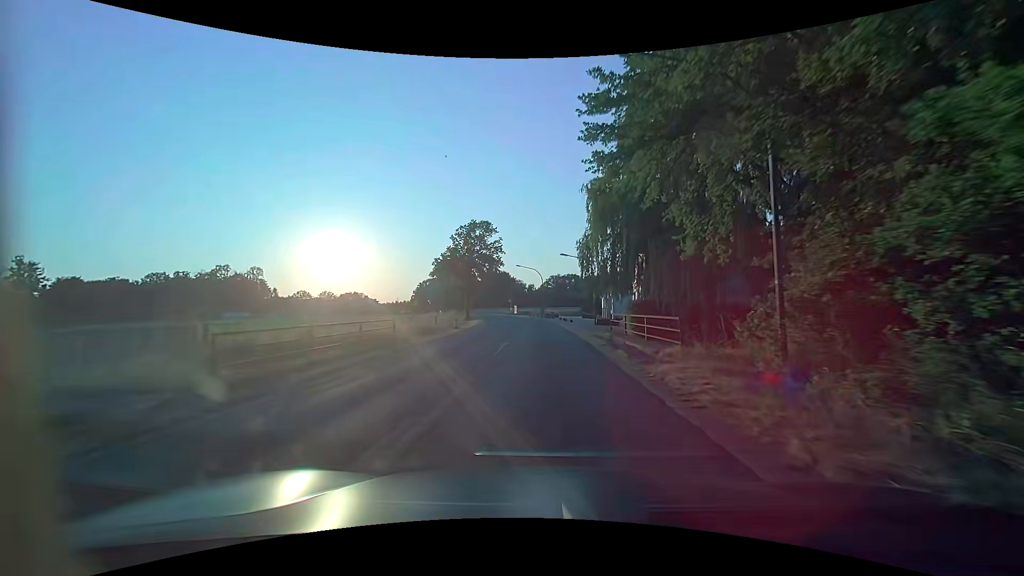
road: secondary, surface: asphalt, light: Day
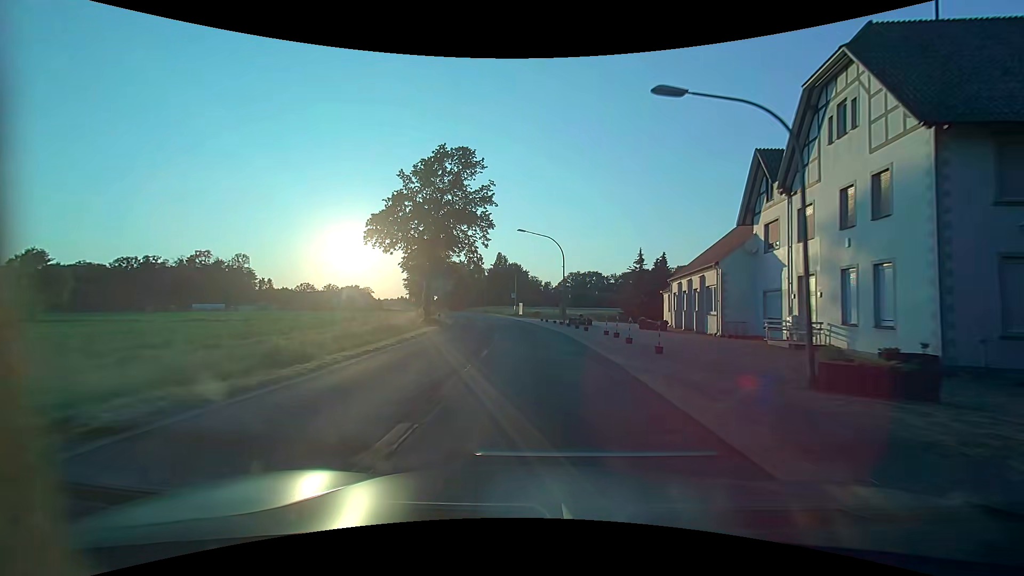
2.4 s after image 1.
(-0.1, +32.8) m; -1°
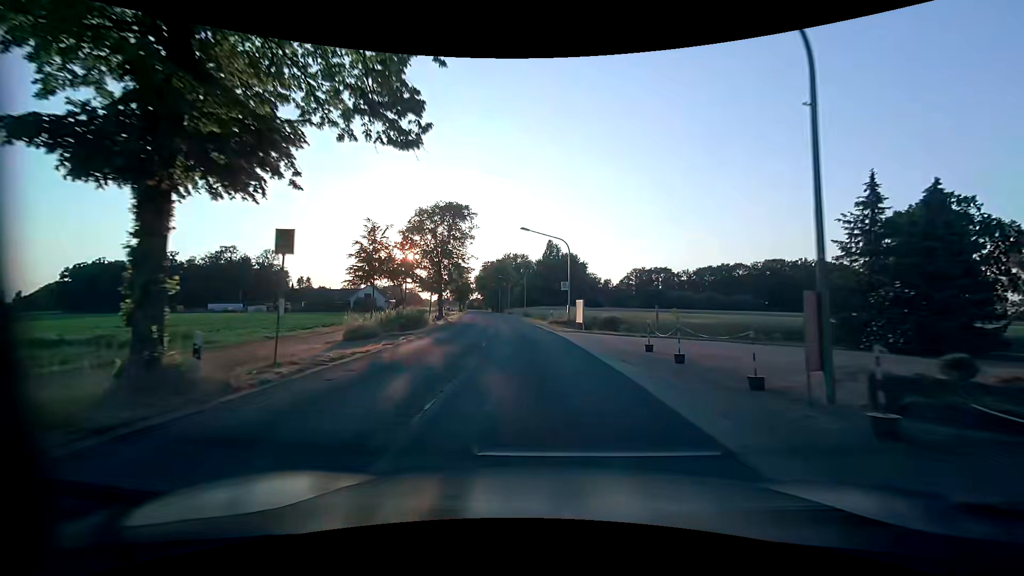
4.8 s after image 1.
(-1.5, +32.8) m; -6°
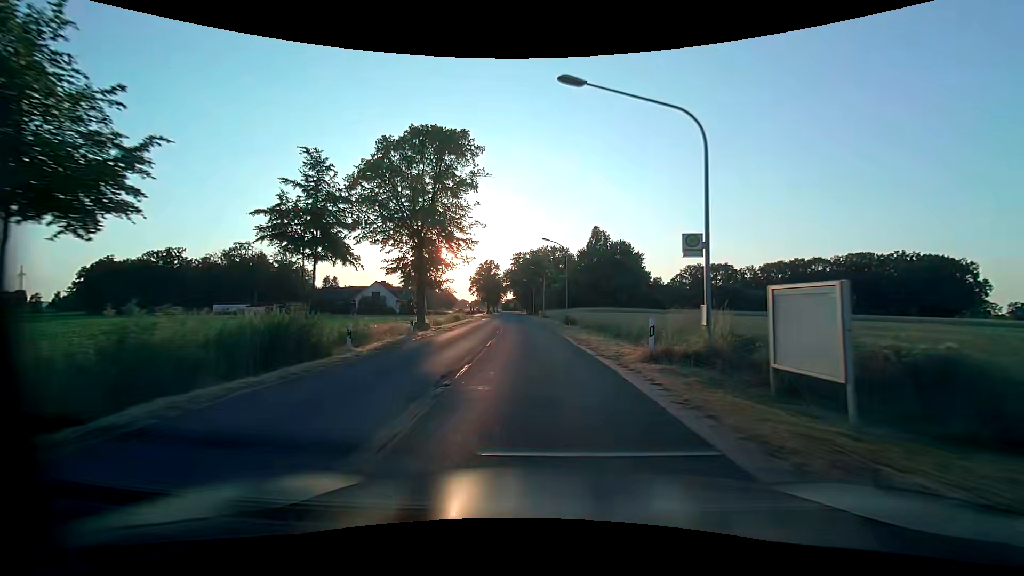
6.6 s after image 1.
(-1.0, +24.6) m; -5°
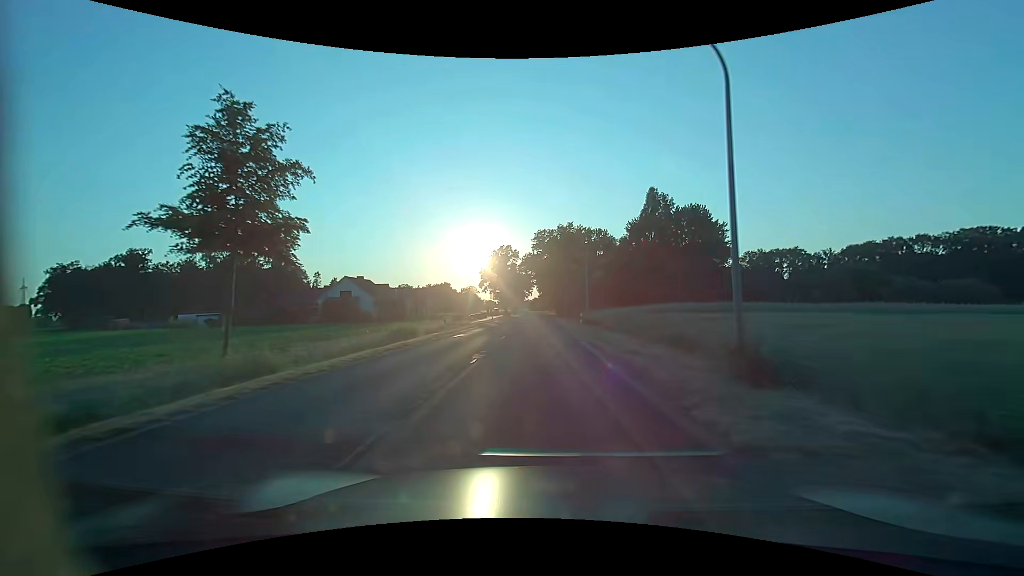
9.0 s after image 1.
(-0.9, +32.9) m; -3°
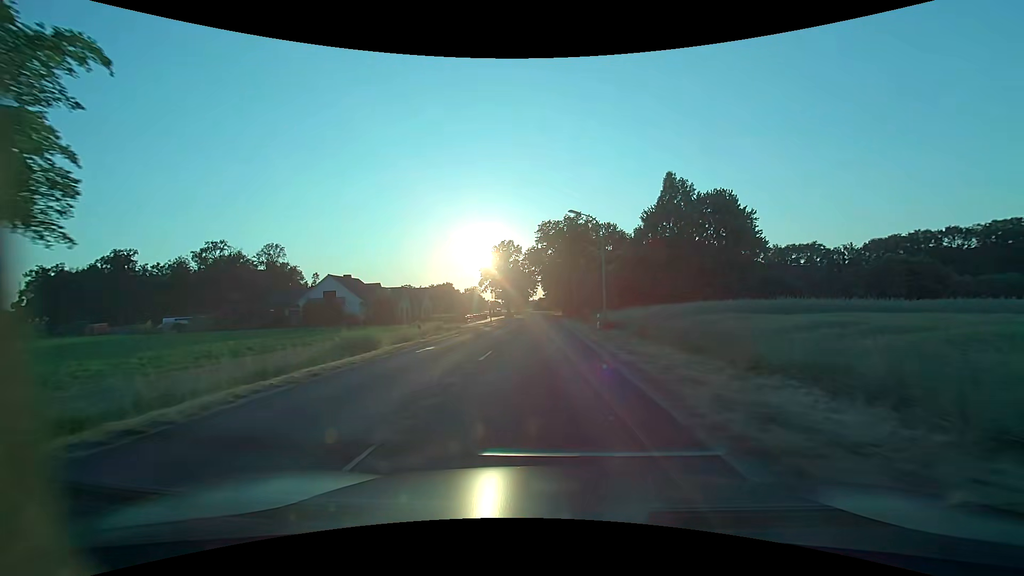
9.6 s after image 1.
(-0.1, +8.2) m; -1°
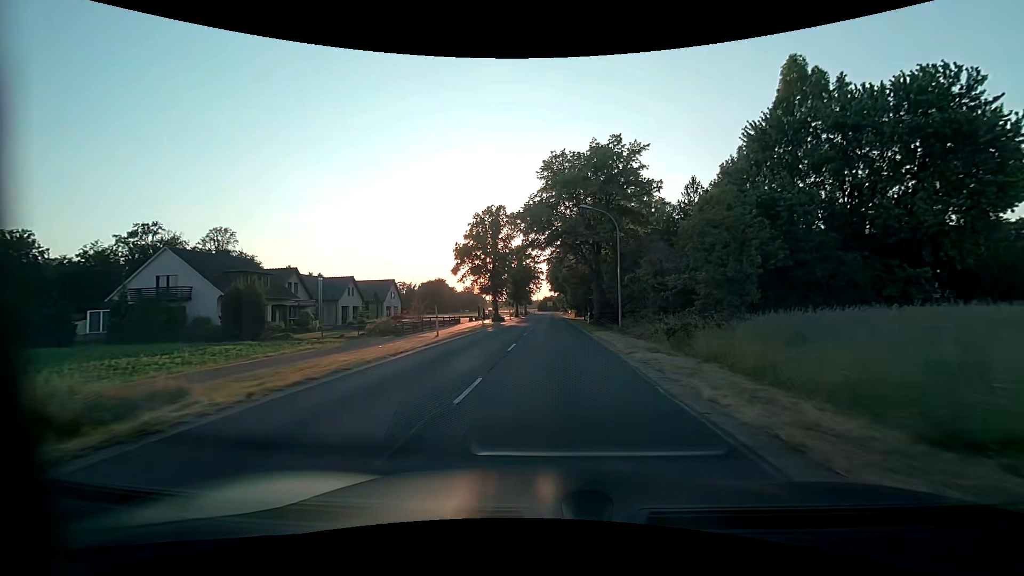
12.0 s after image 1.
(-0.4, +33.0) m; 0°
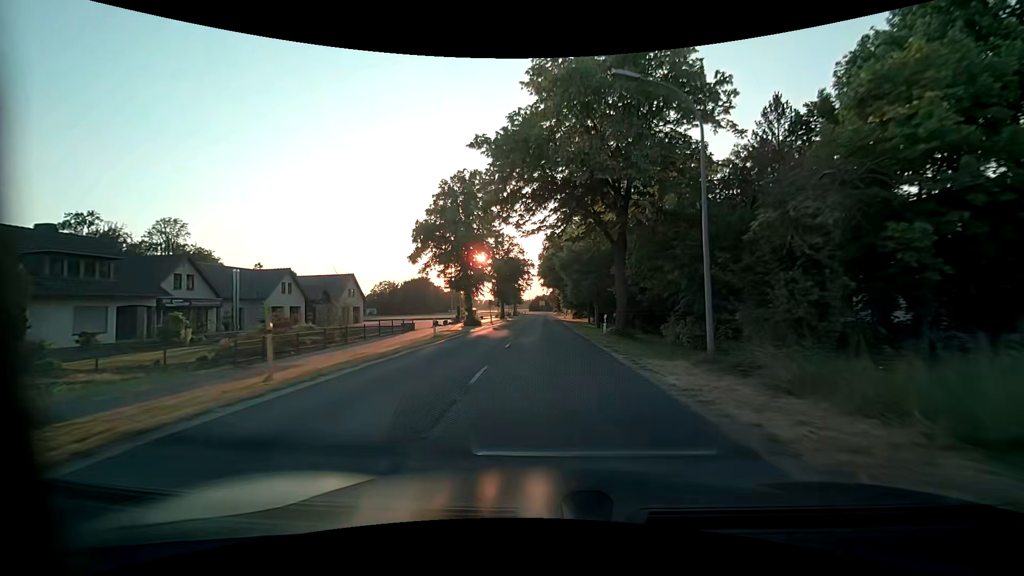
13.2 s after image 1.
(+0.1, +16.5) m; +1°
(0, +10) (0, +20) (0, +30) (0, +40) (0, +50) (0, +60) (0, +70) (-1, +80) (-1, +90) (-1, +100) m
